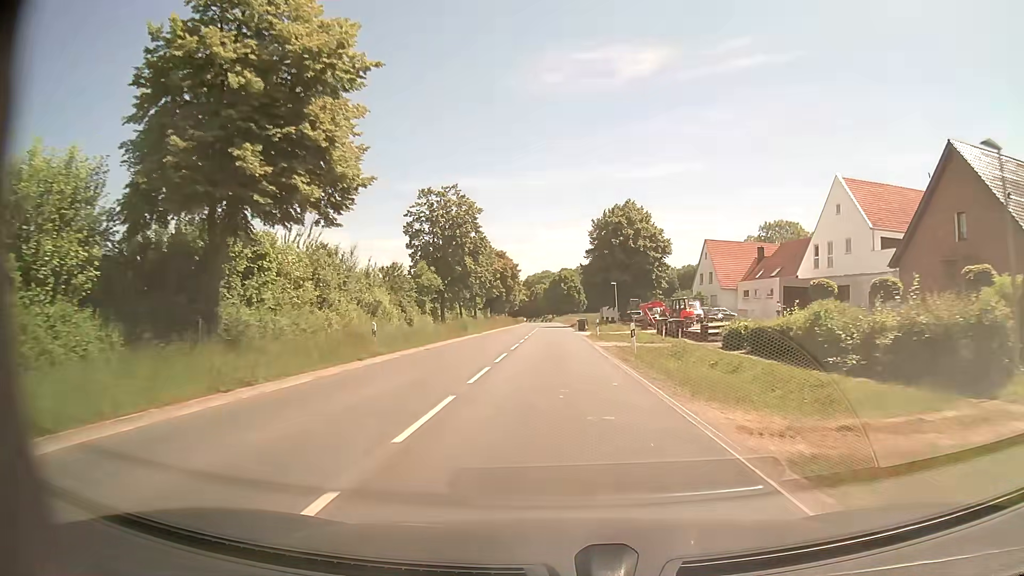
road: secondary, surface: asphalt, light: Day
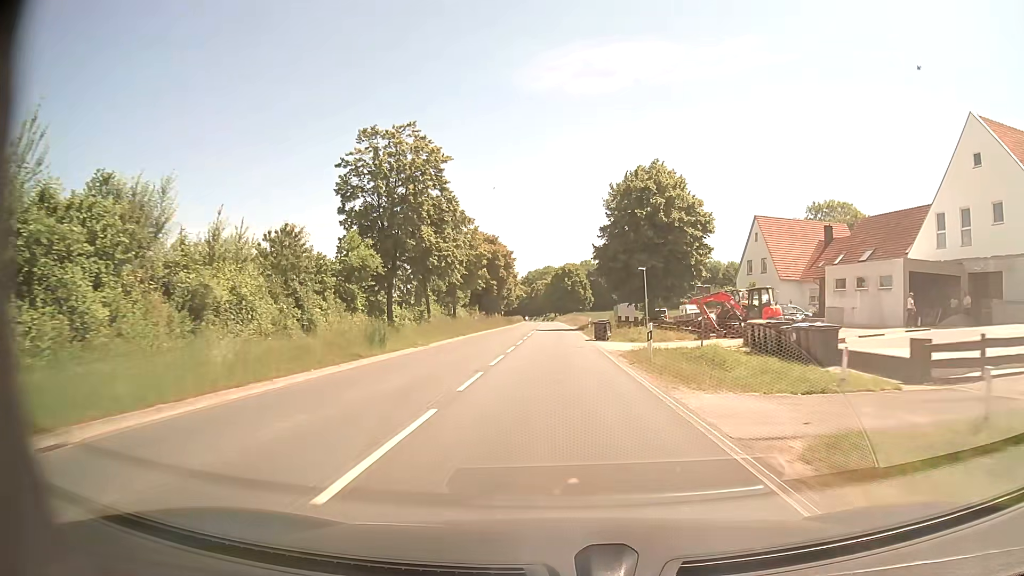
(-0.1, +21.6) m; 0°
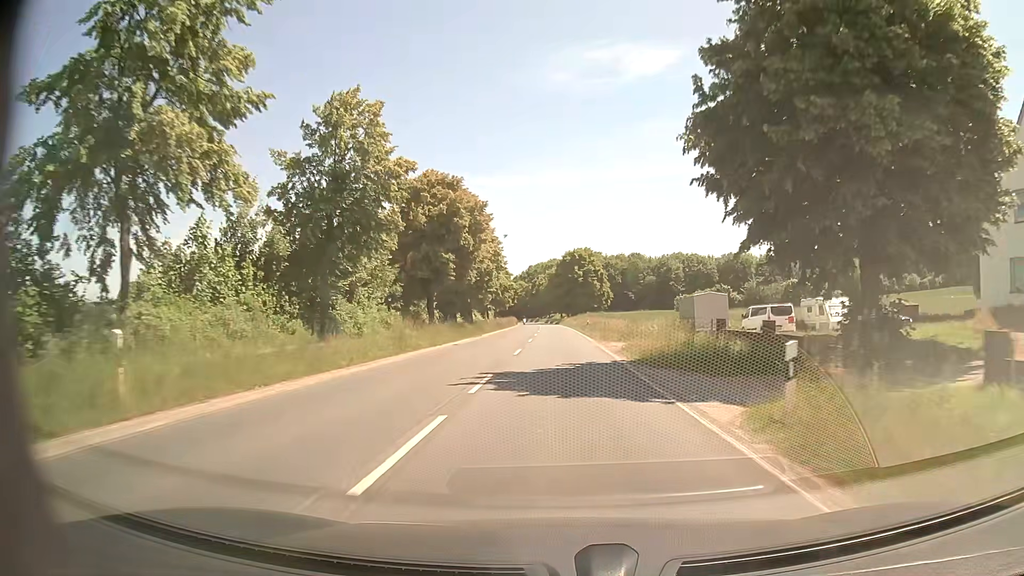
(-0.1, +43.2) m; 0°
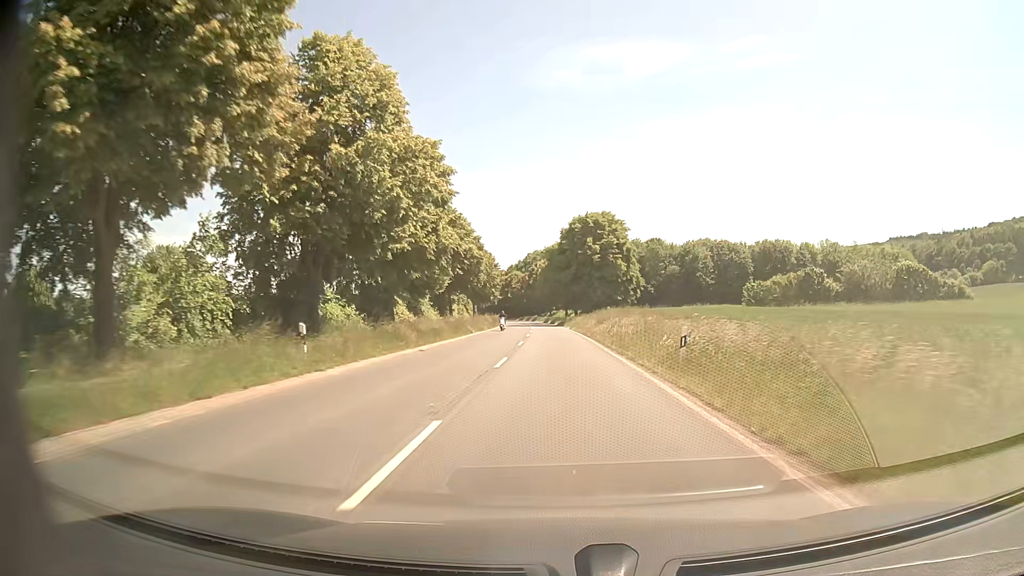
(-0.2, +43.2) m; 0°
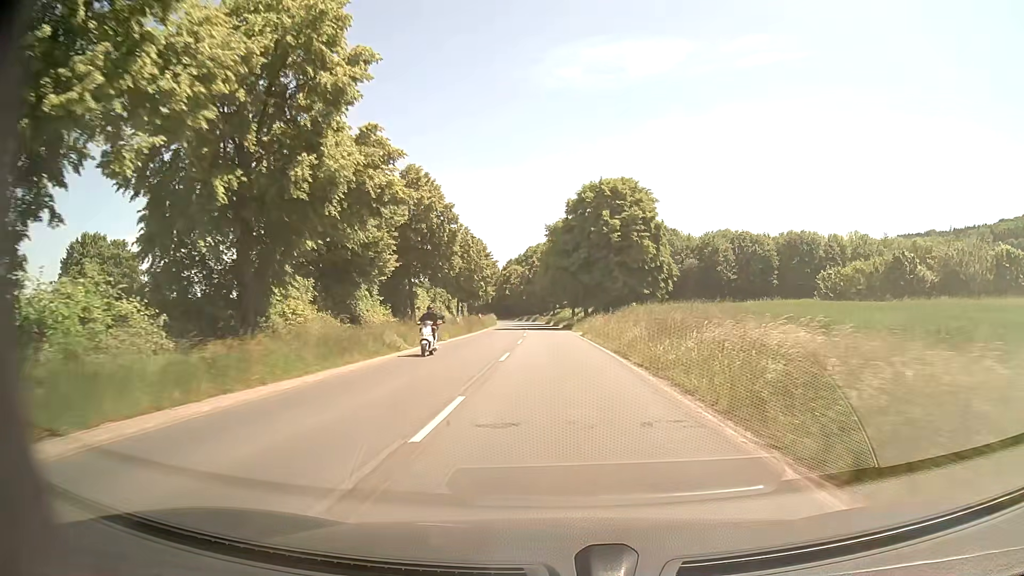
(-0.1, +21.6) m; 0°
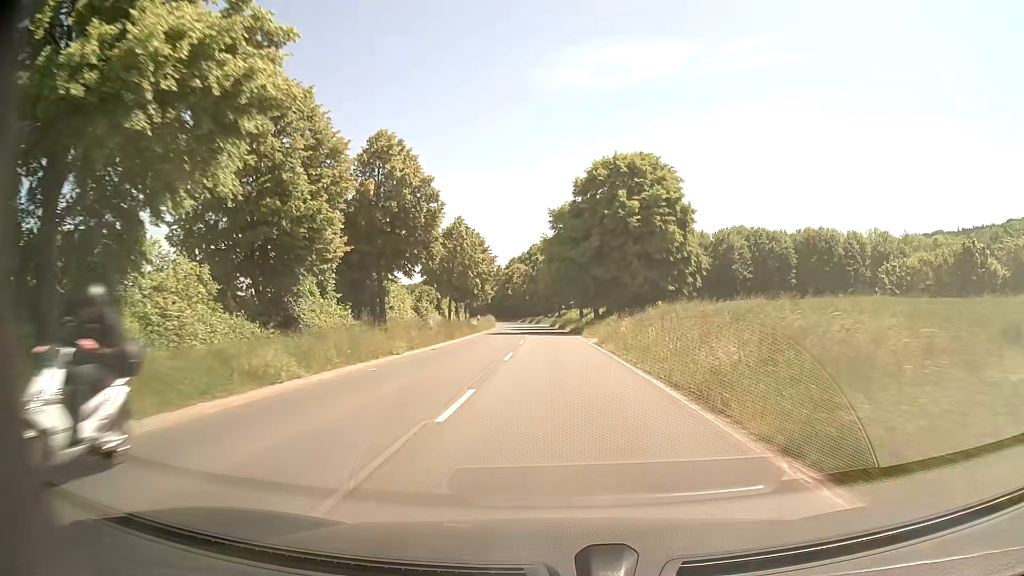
(-0.1, +10.8) m; 0°
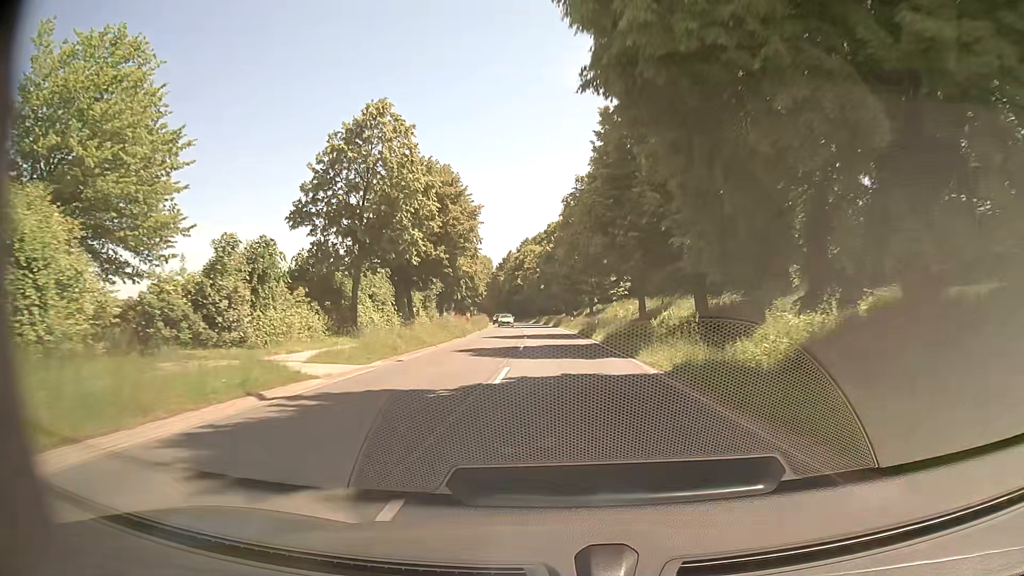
(-0.9, +43.2) m; -2°
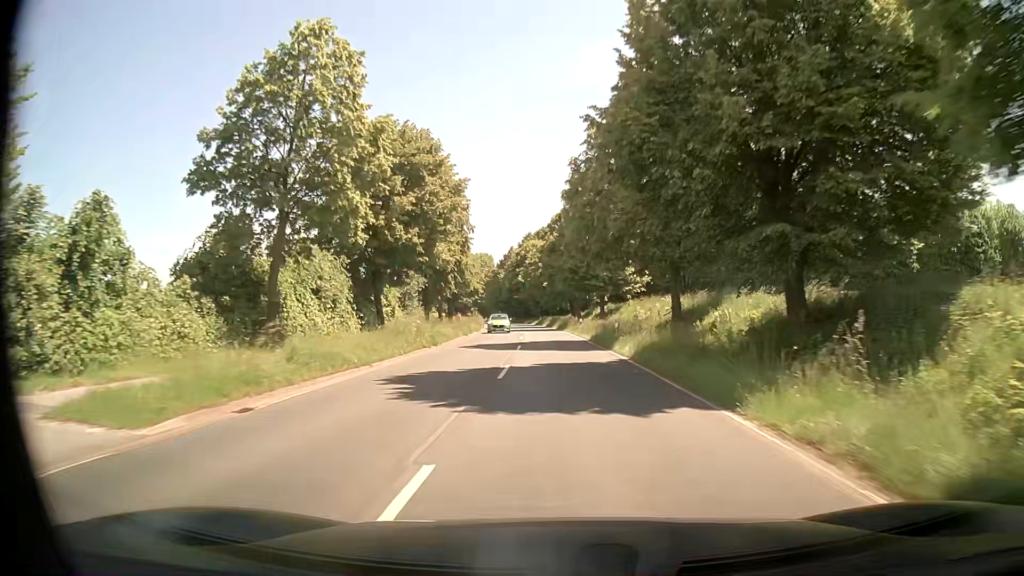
(-0.1, +10.8) m; 0°
(0, +10) (0, +20) (0, +30) (-1, +40) (-1, +50) (-2, +60) (-2, +70) (-3, +80) (-4, +90) (-6, +100) m
